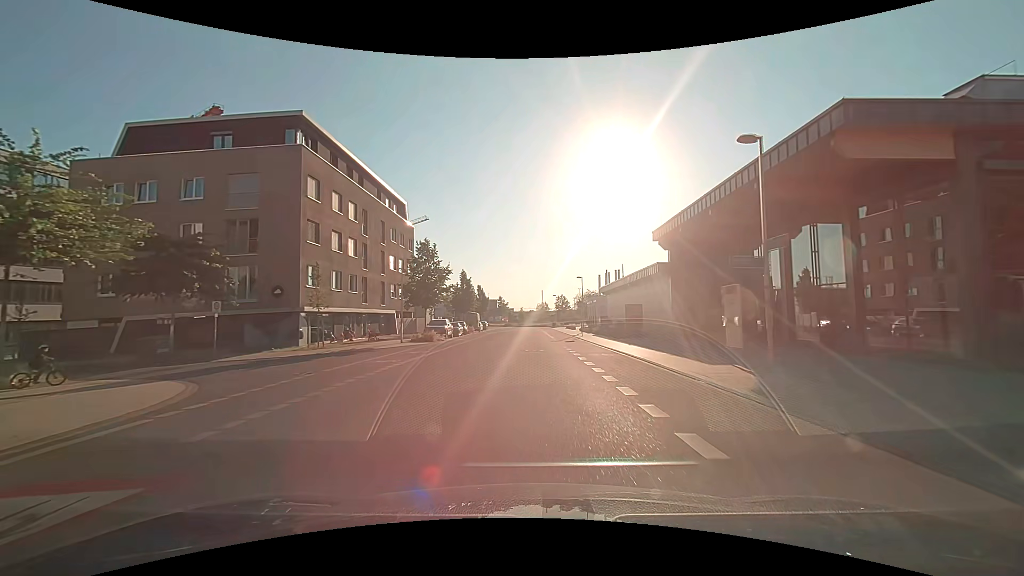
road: residential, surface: asphalt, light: Day
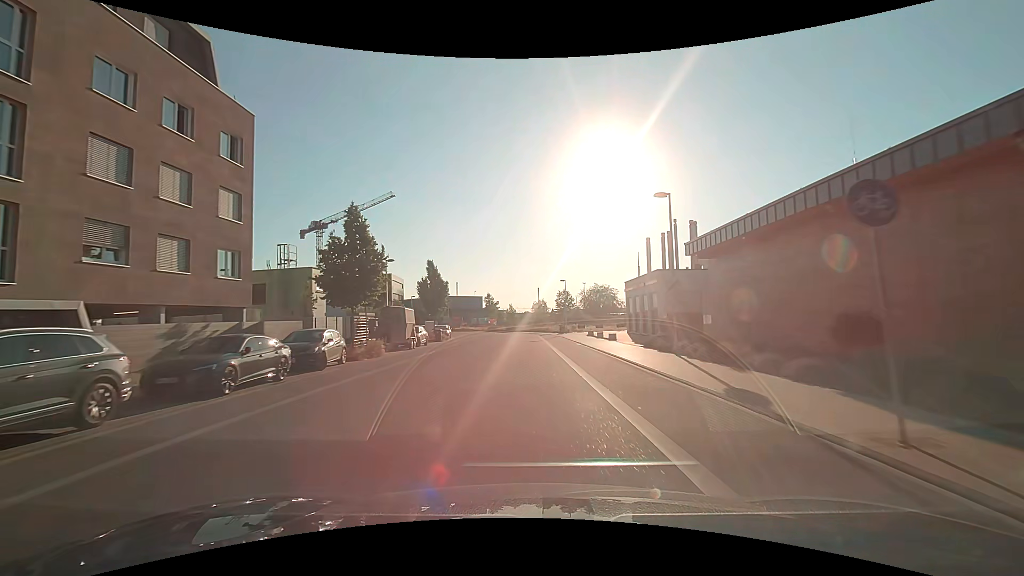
(+0.5, +37.0) m; +1°
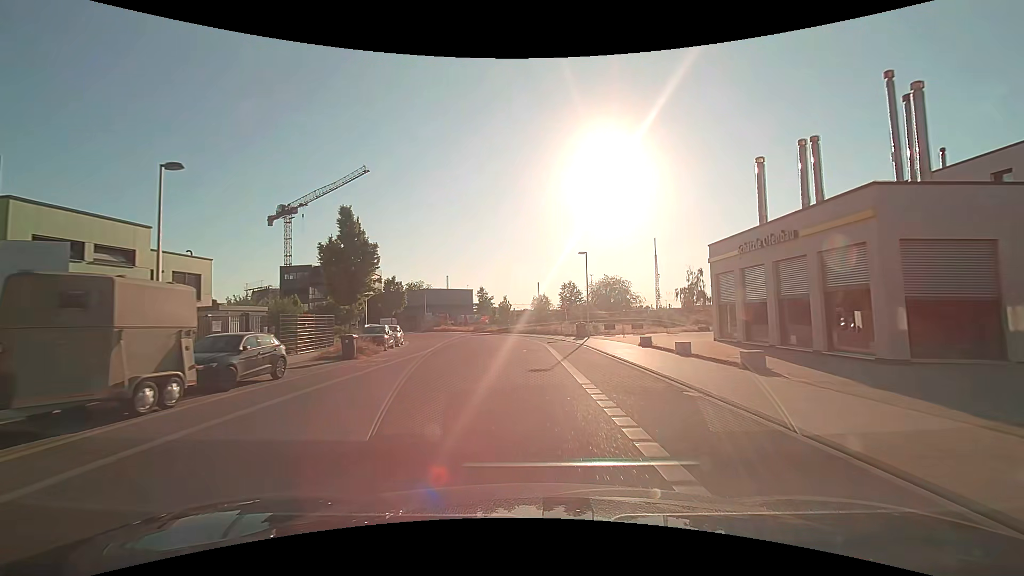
(0.0, +21.7) m; 0°
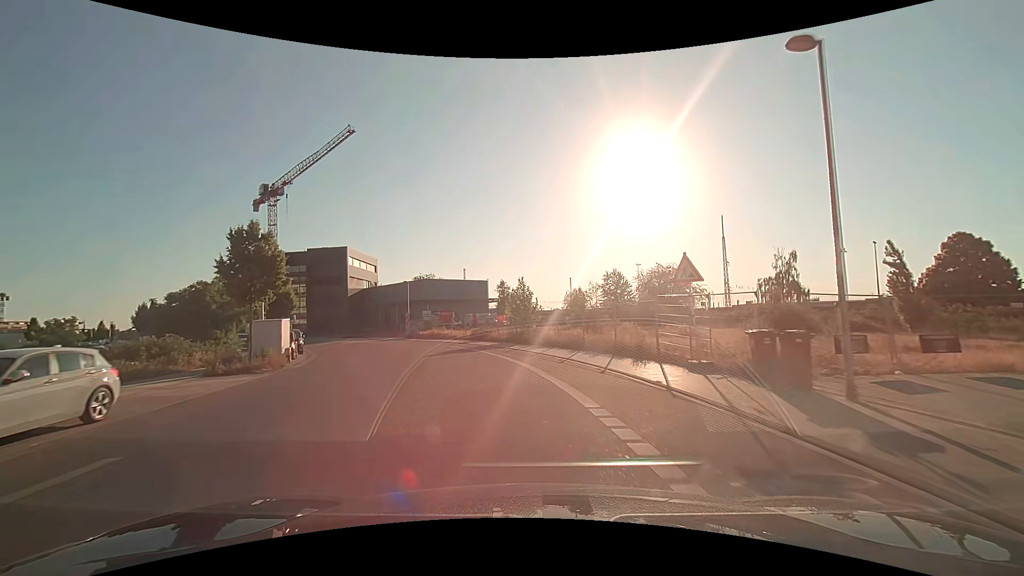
(-0.4, +26.9) m; -4°
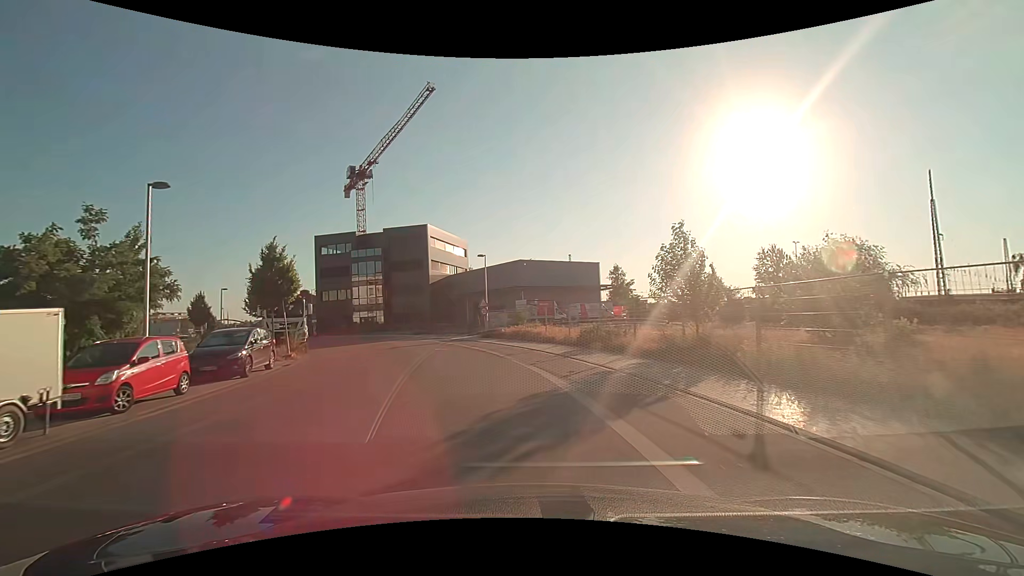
(-1.7, +18.1) m; -12°
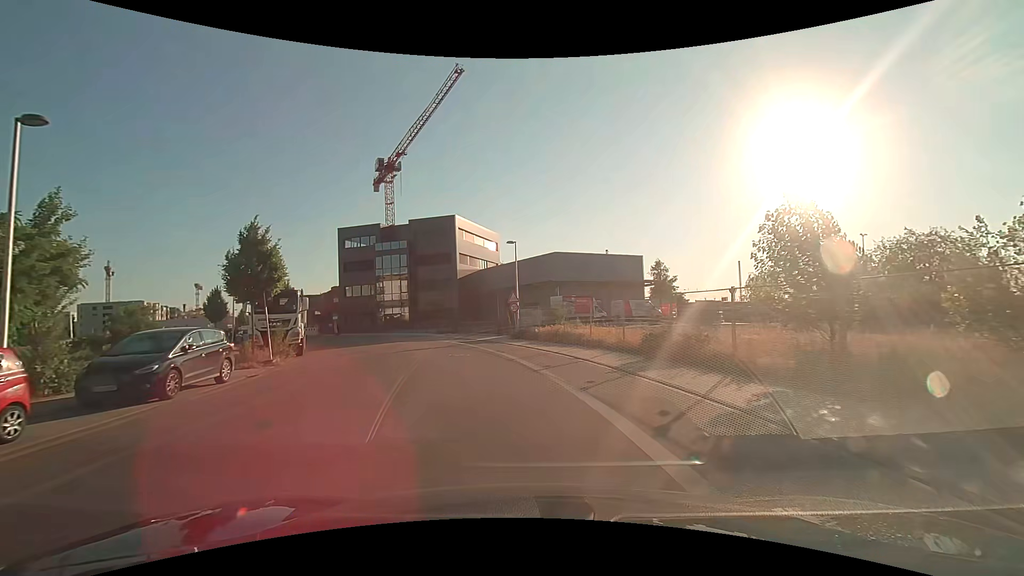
(-0.2, +5.5) m; -4°
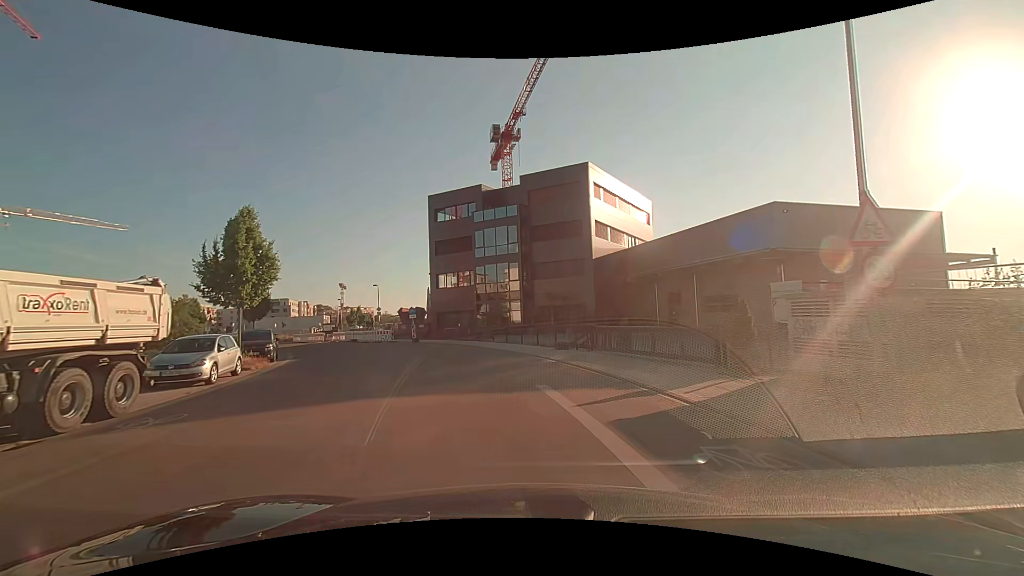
(-3.0, +23.1) m; -15°
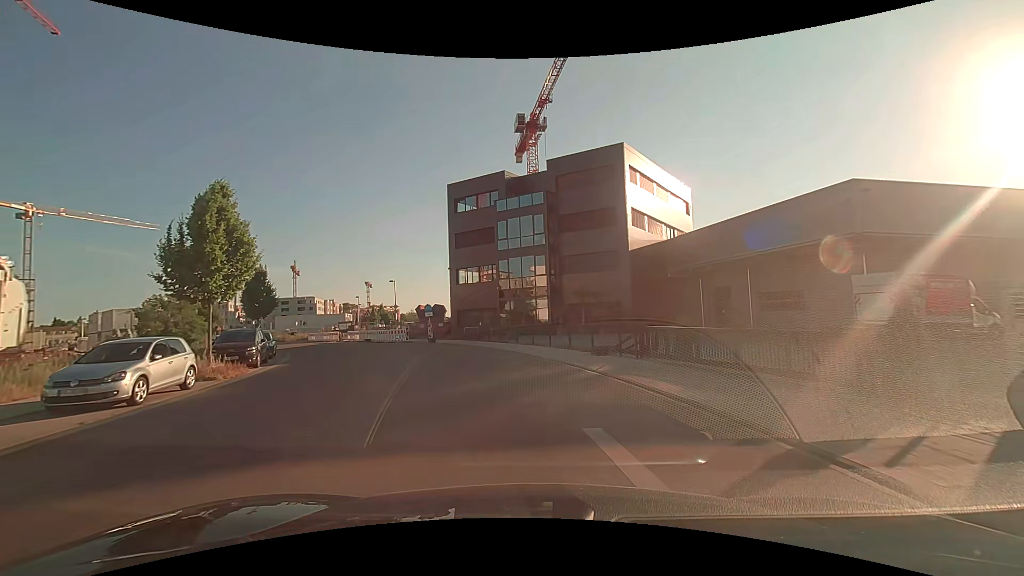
(-0.1, +4.3) m; -3°
(-1, +10) (-3, +20) (-6, +29) (-11, +38) (-17, +46) (-23, +54) (-29, +62) (-29, +72) (-26, +81) (-23, +91) m
